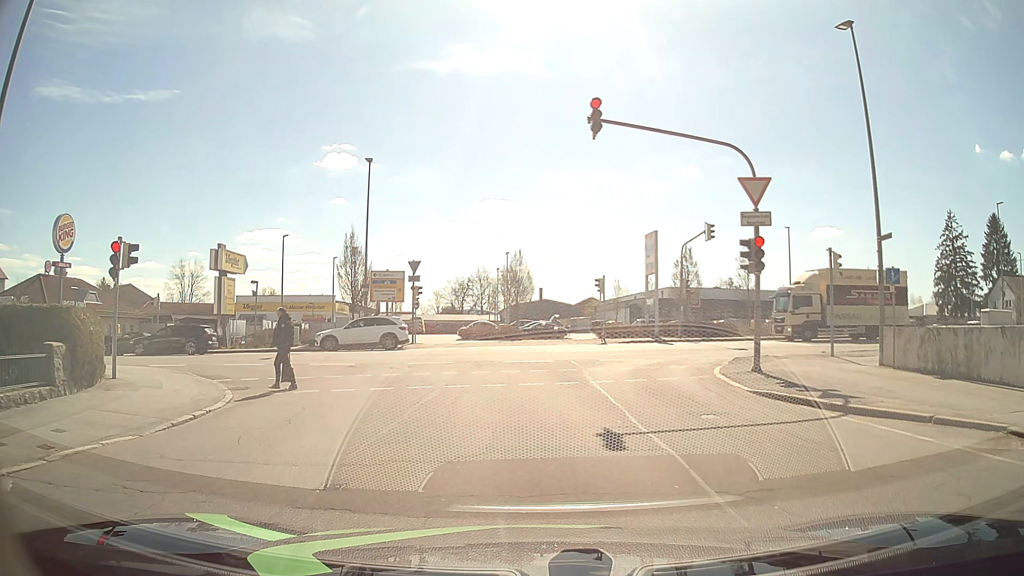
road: residential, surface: asphalt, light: Day
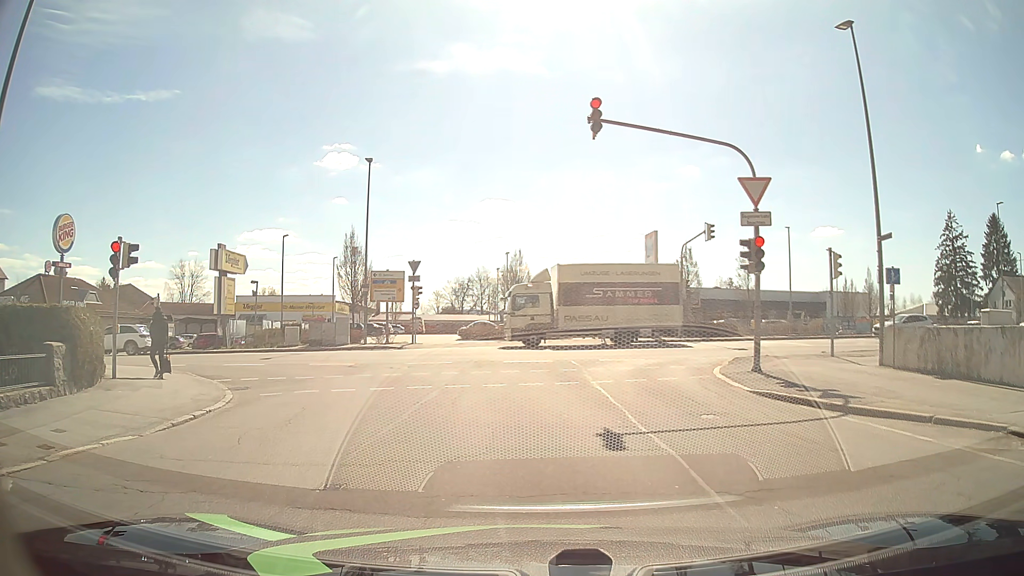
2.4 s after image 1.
(0.0, 0.0) m; 0°
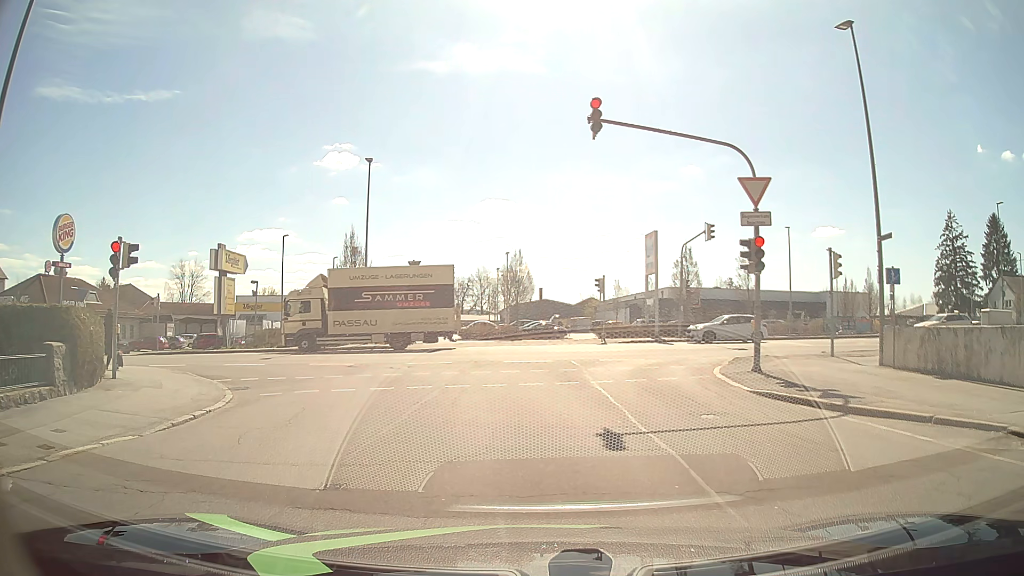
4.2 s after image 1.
(0.0, 0.0) m; 0°
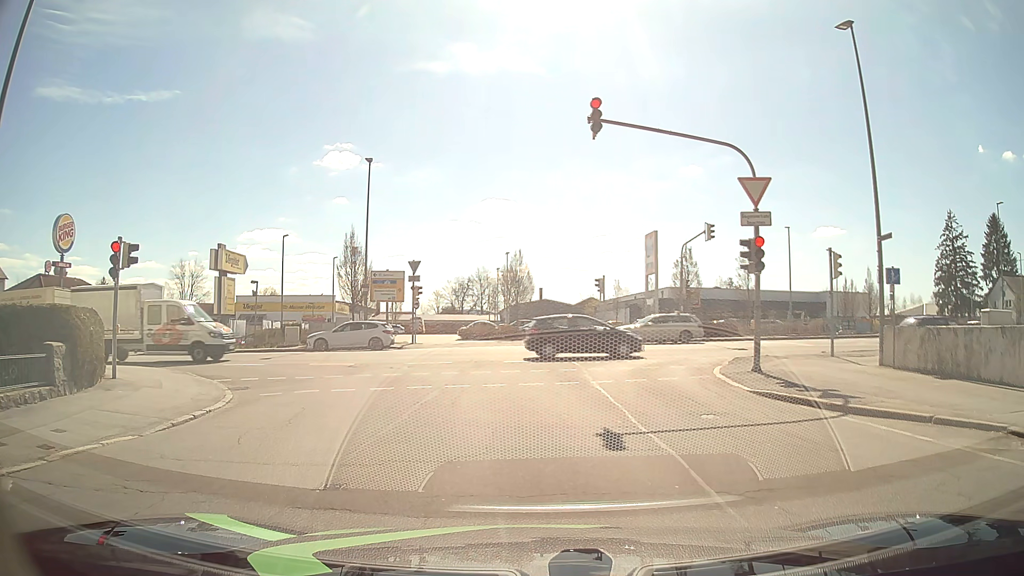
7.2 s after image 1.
(0.0, 0.0) m; 0°
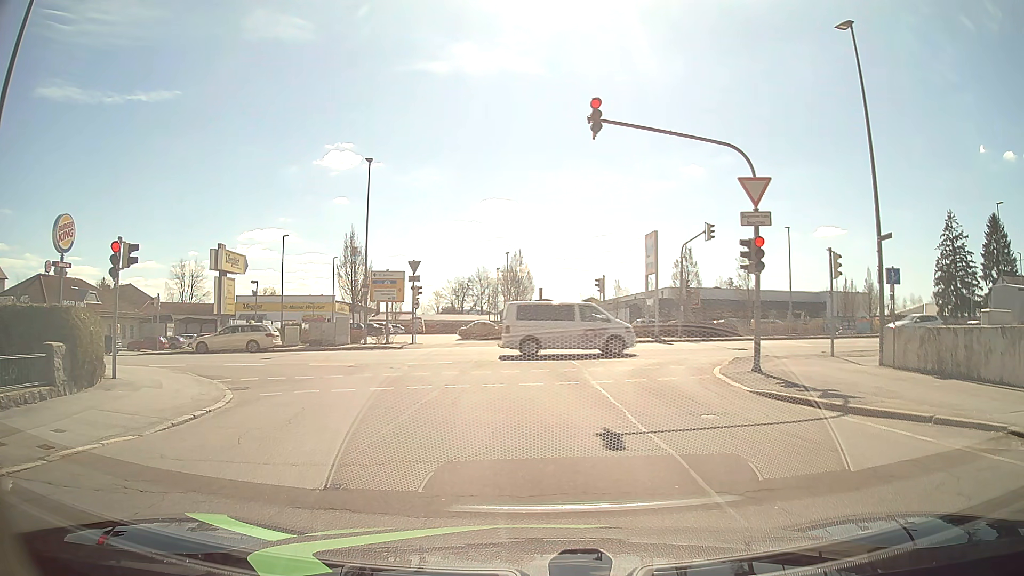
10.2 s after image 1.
(0.0, 0.0) m; 0°
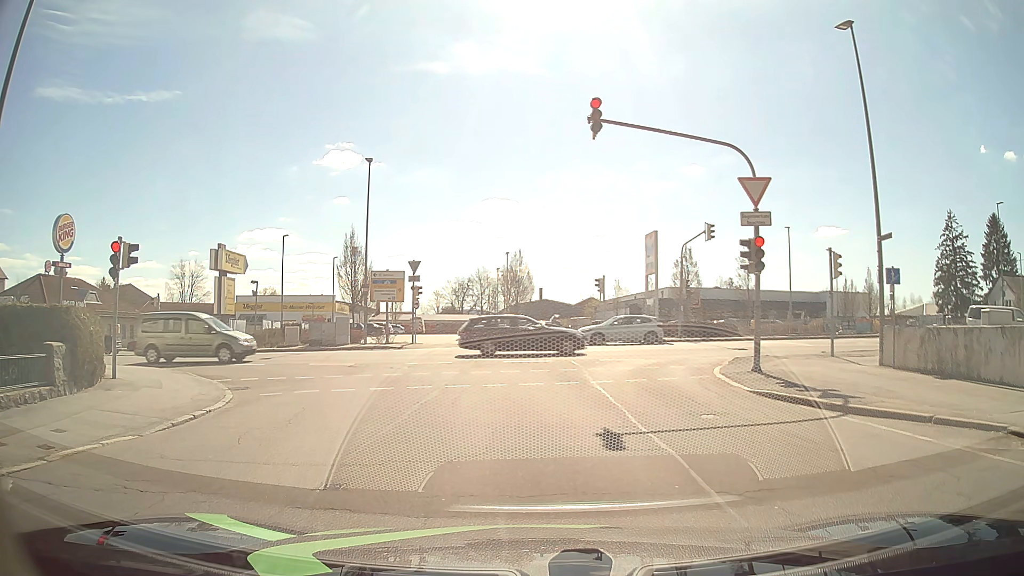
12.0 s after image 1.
(0.0, 0.0) m; 0°
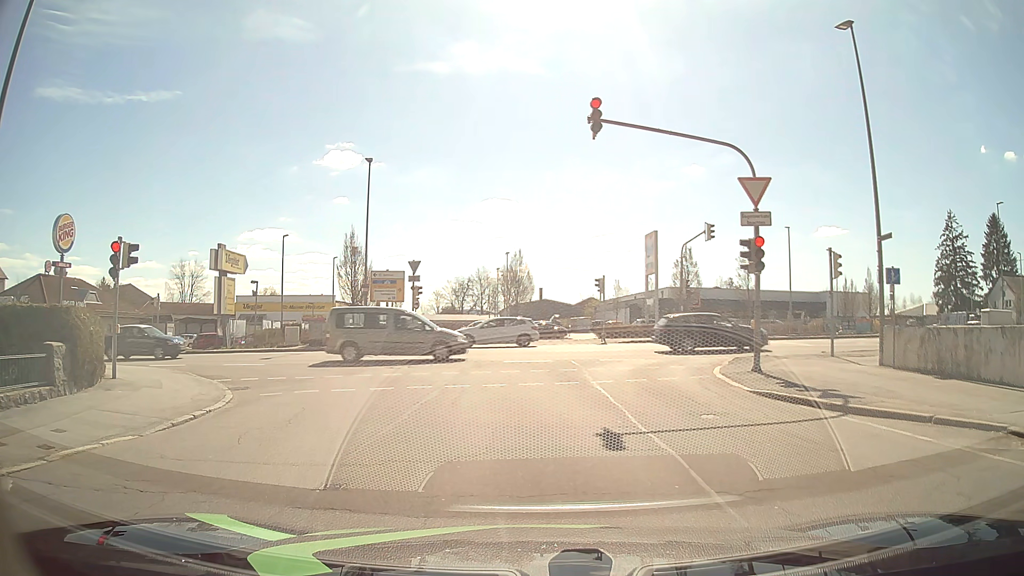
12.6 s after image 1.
(0.0, 0.0) m; 0°
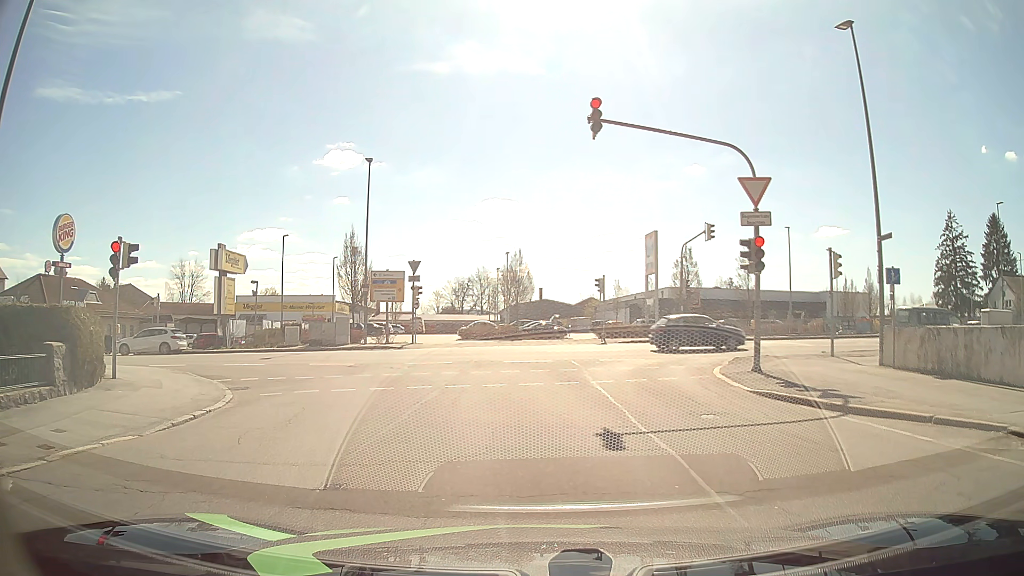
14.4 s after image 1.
(0.0, 0.0) m; 0°
(0, +10) (-1, +20) (-7, +28) (-16, +32) (-26, +33) (-36, +32) (-46, +31) (-55, +30) (-65, +29) (-75, +28) m
